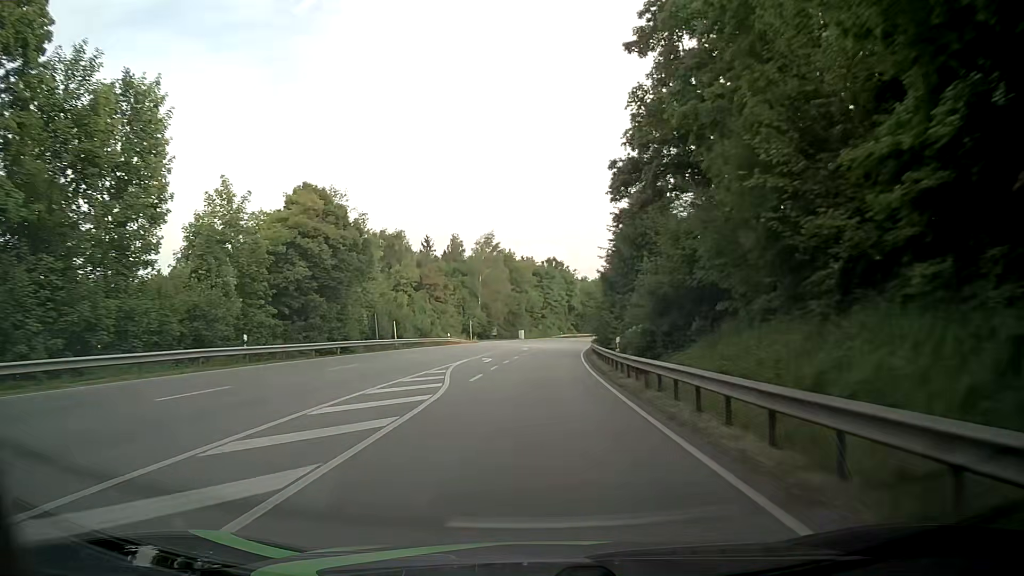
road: primary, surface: asphalt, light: Day
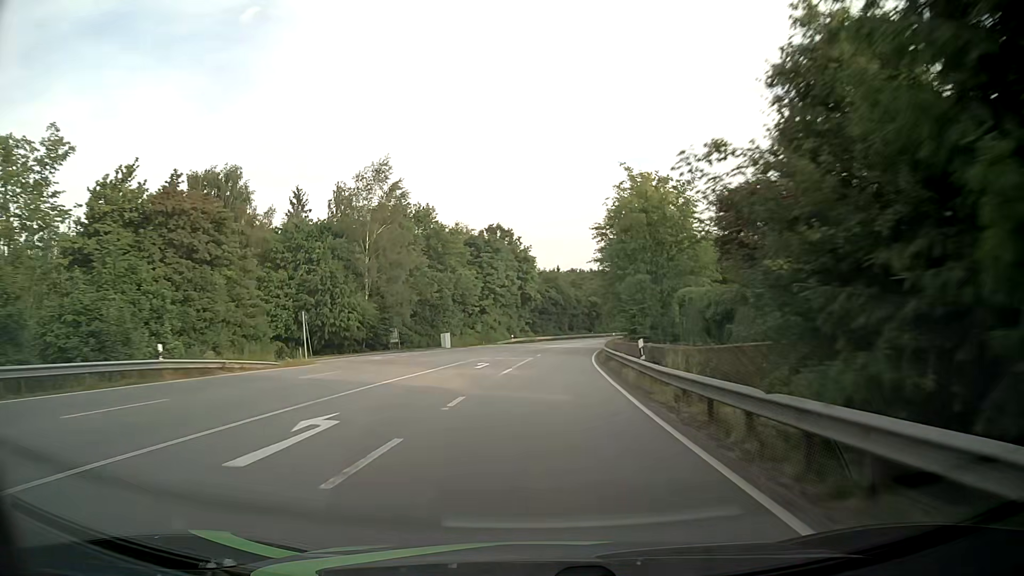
(+1.6, +50.1) m; +4°
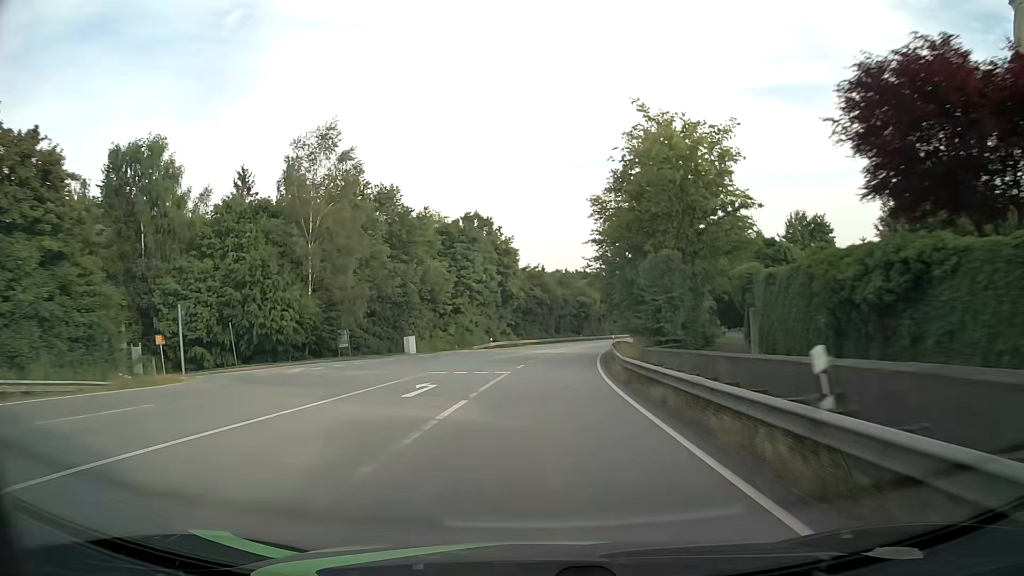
(+0.2, +12.5) m; +2°
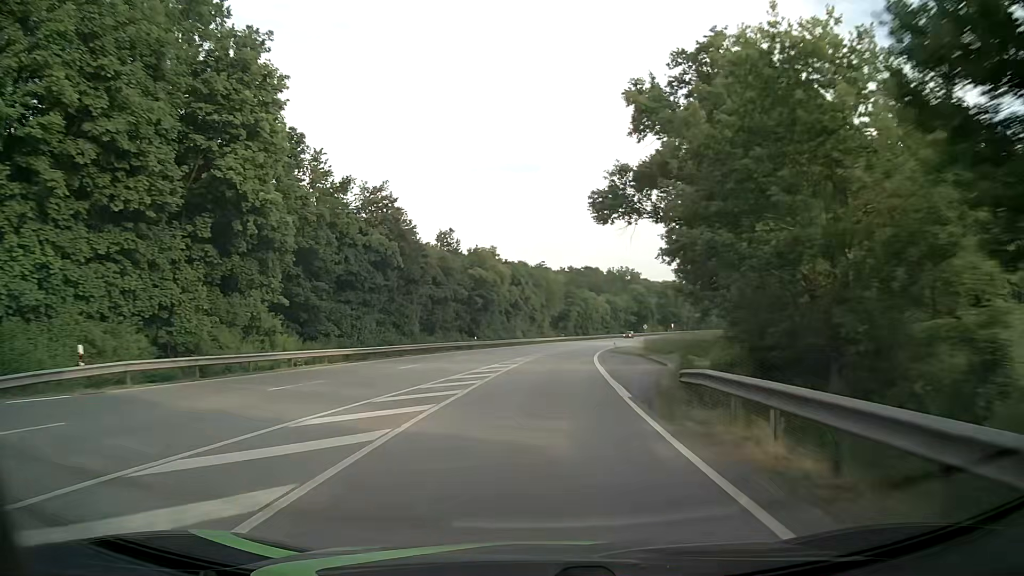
(+4.0, +62.3) m; +8°
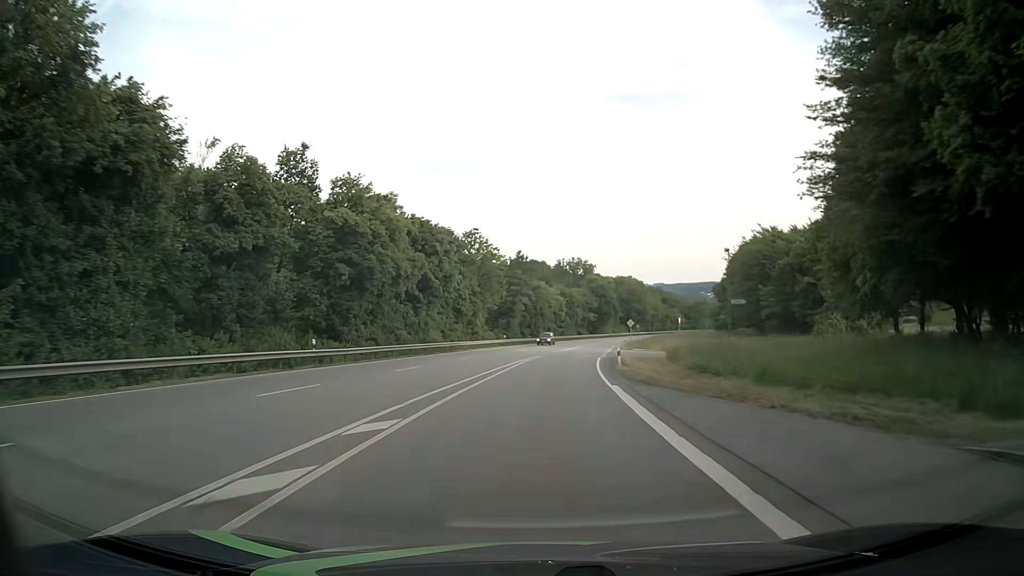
(+1.6, +37.5) m; +5°
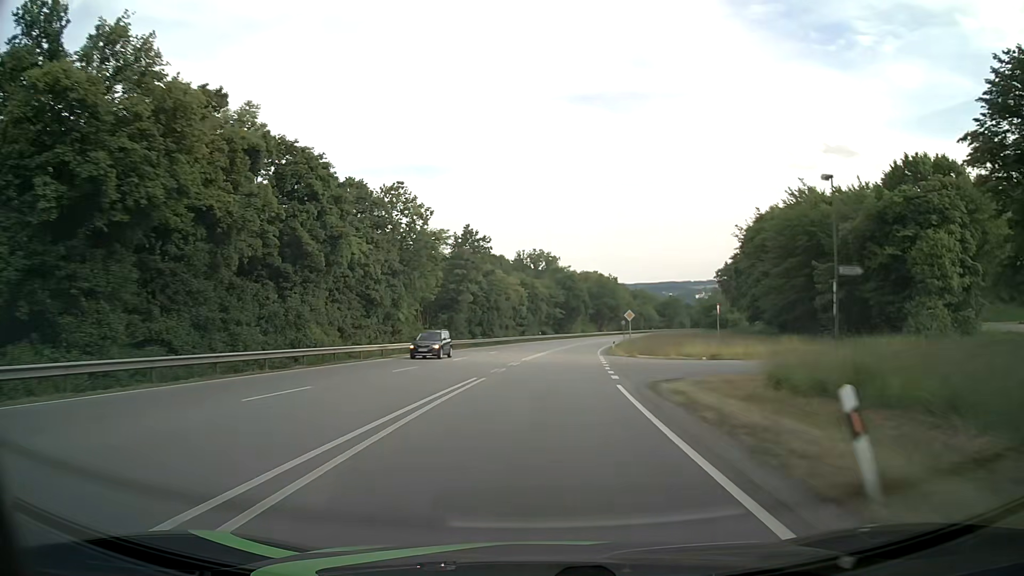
(+0.8, +25.0) m; +3°
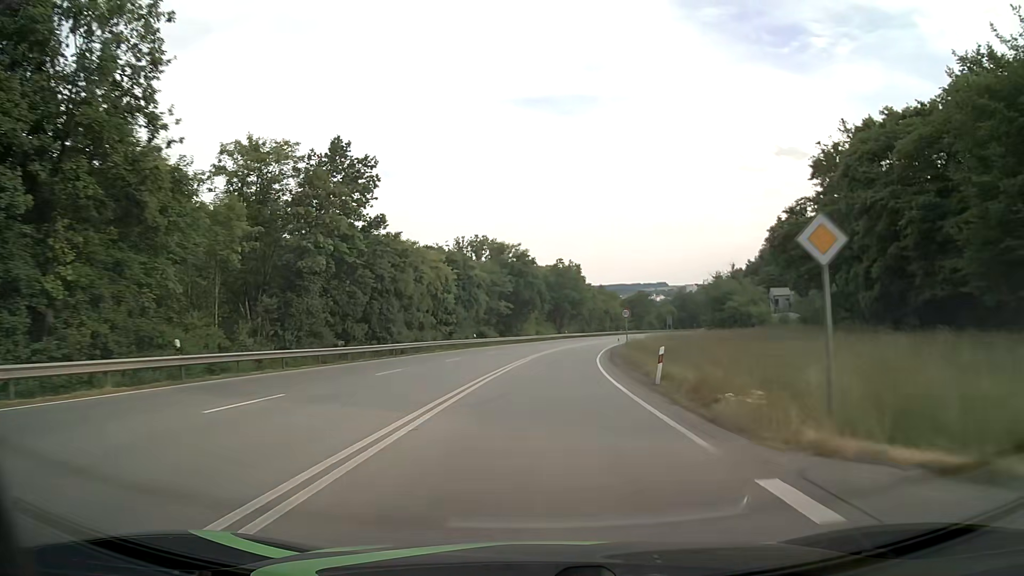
(+1.6, +37.5) m; +4°
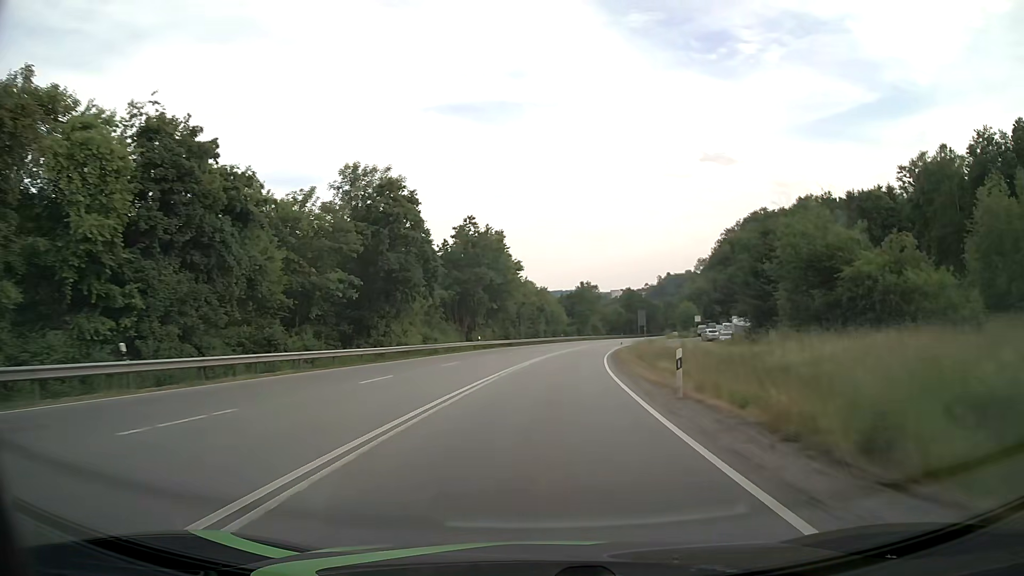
(+2.9, +50.0) m; +7°
(0, +10) (0, +20) (+1, +30) (+2, +40) (+3, +50) (+4, +60) (+6, +70) (+8, +79) (+10, +89) (+12, +99) m
